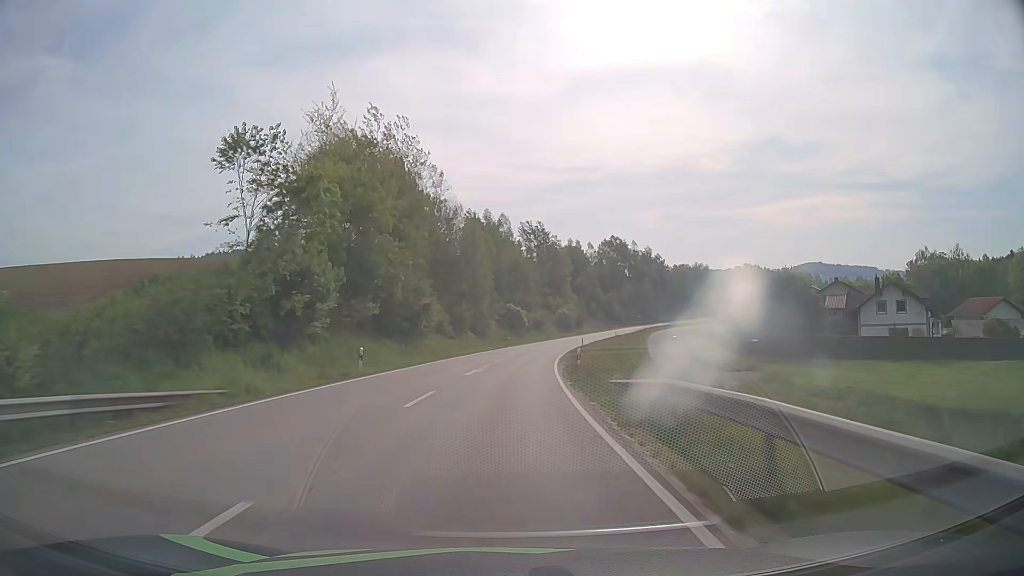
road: secondary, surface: asphalt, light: Day
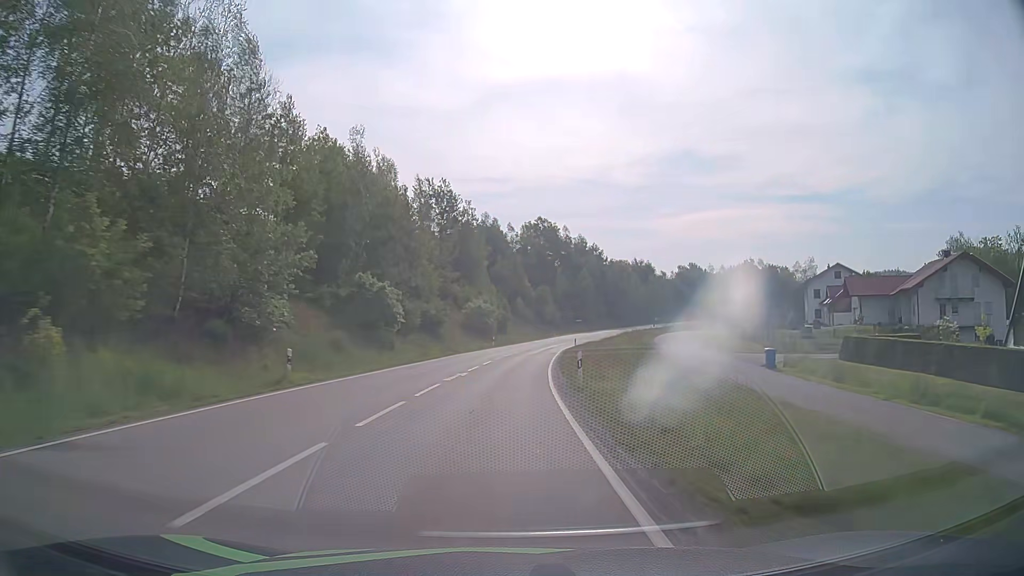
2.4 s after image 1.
(+4.1, +57.1) m; +8°
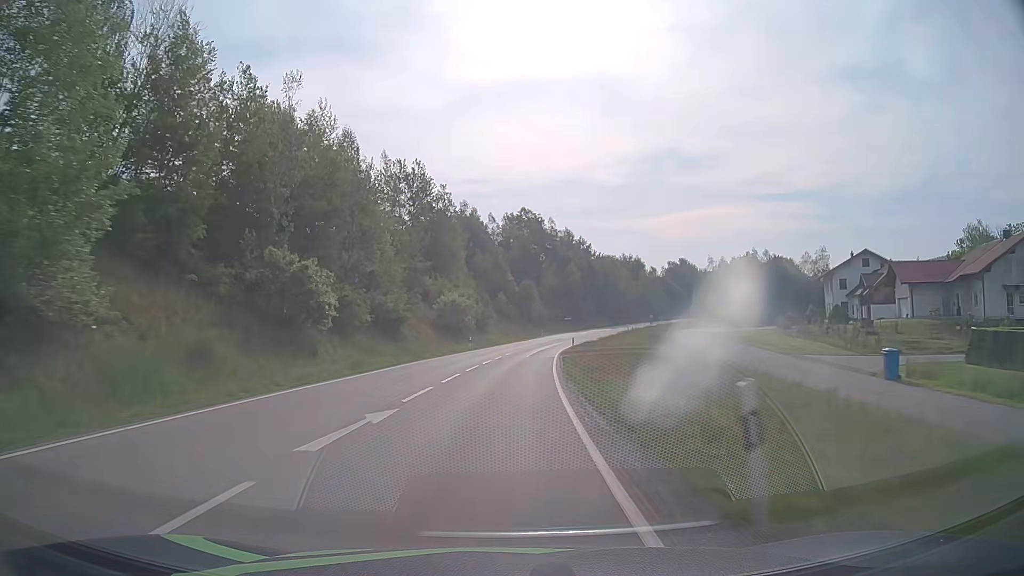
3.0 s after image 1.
(+0.3, +14.2) m; +2°
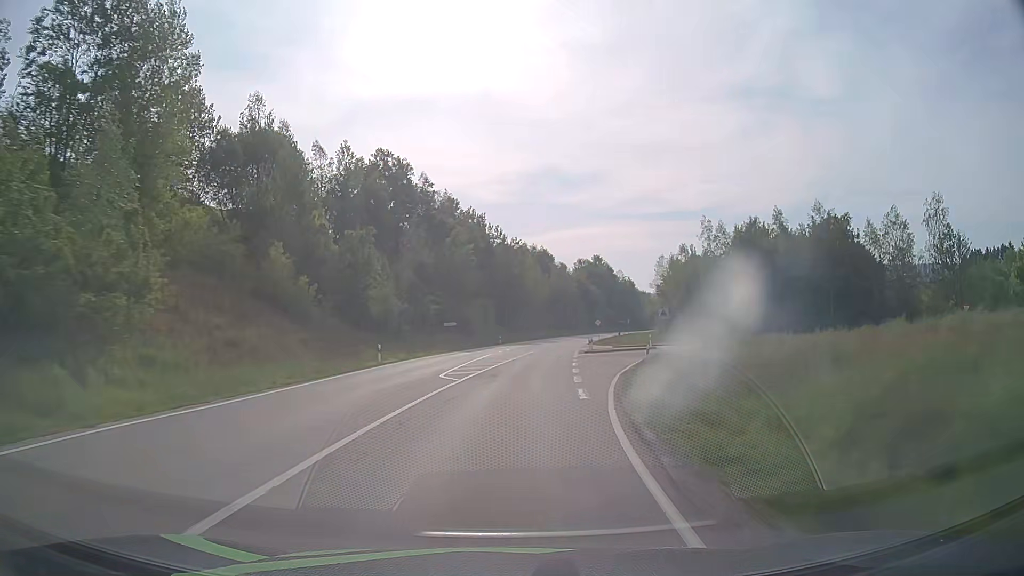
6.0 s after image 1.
(+5.4, +69.2) m; +10°
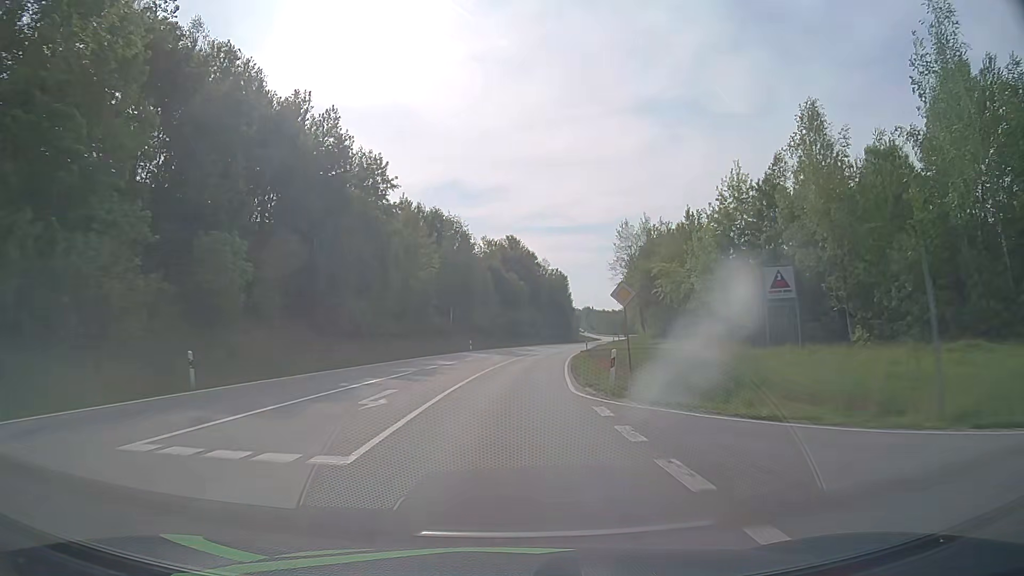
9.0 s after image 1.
(+5.8, +67.8) m; +9°
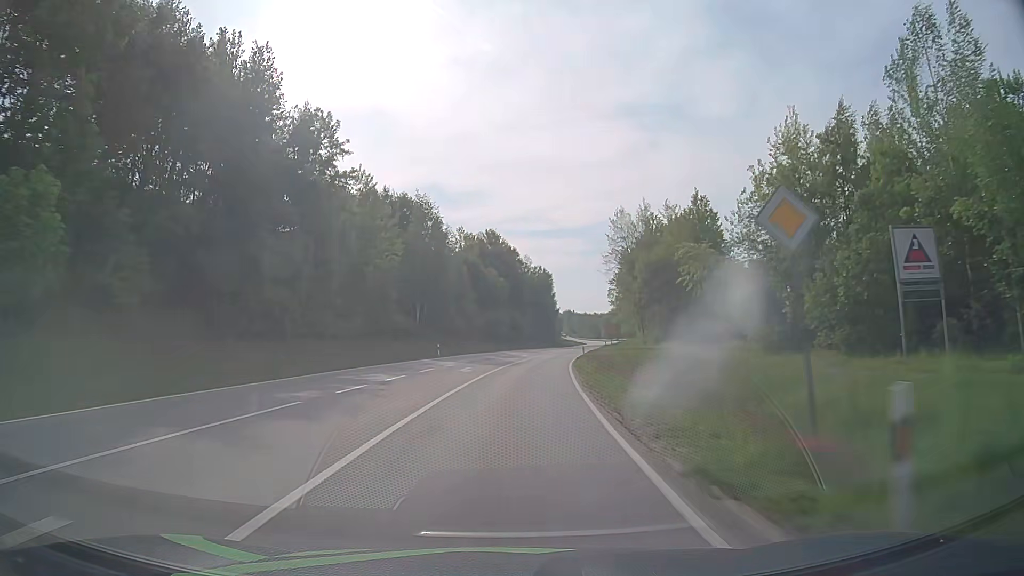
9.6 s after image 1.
(+0.2, +13.6) m; +2°
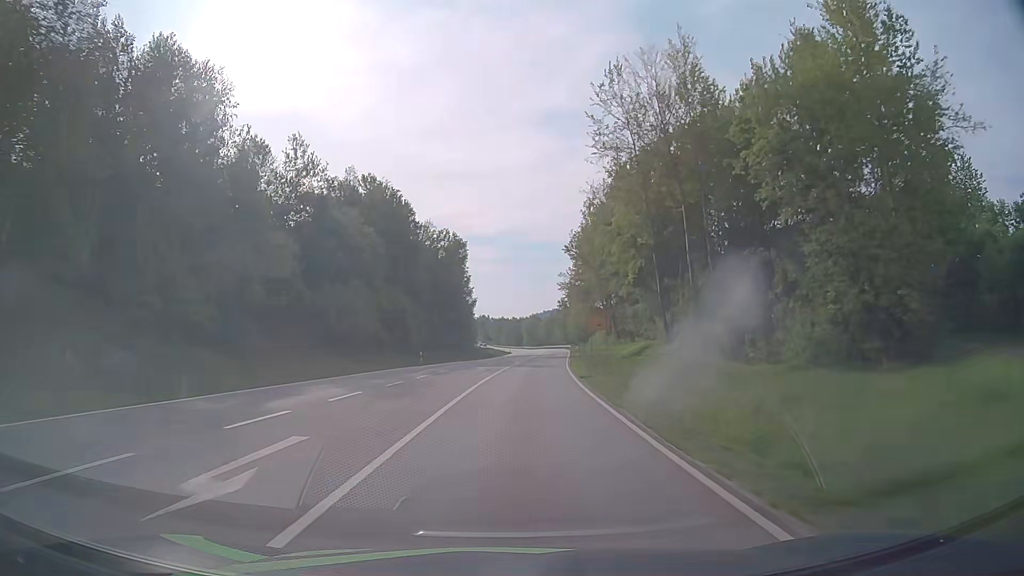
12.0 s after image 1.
(+3.6, +54.2) m; +7°
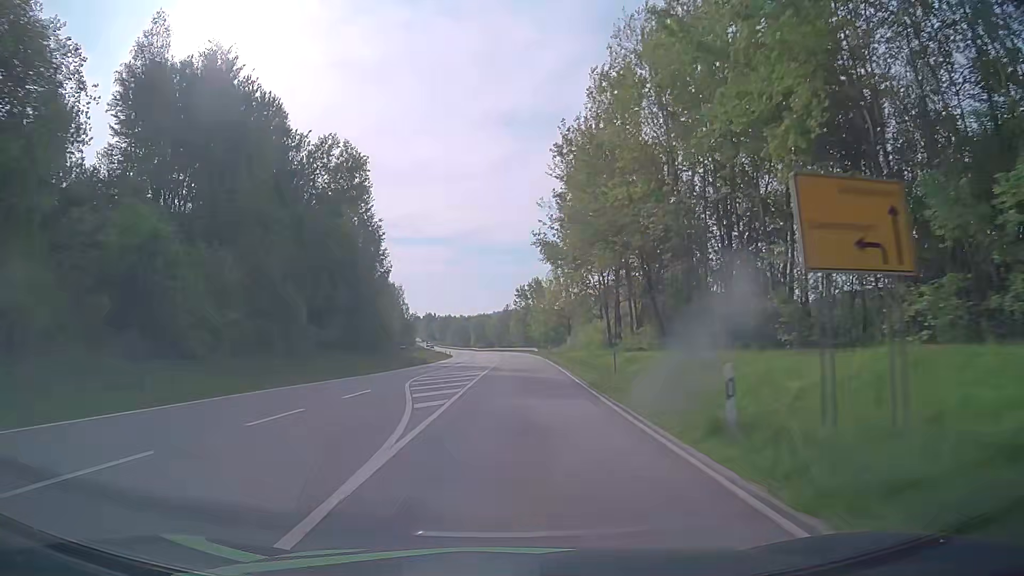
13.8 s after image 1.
(+1.6, +41.2) m; +4°
(0, +10) (0, +20) (0, +30) (0, +40) (+1, +50) (+1, +60) (+1, +70) (+1, +80) (+1, +90) (0, +100) m
